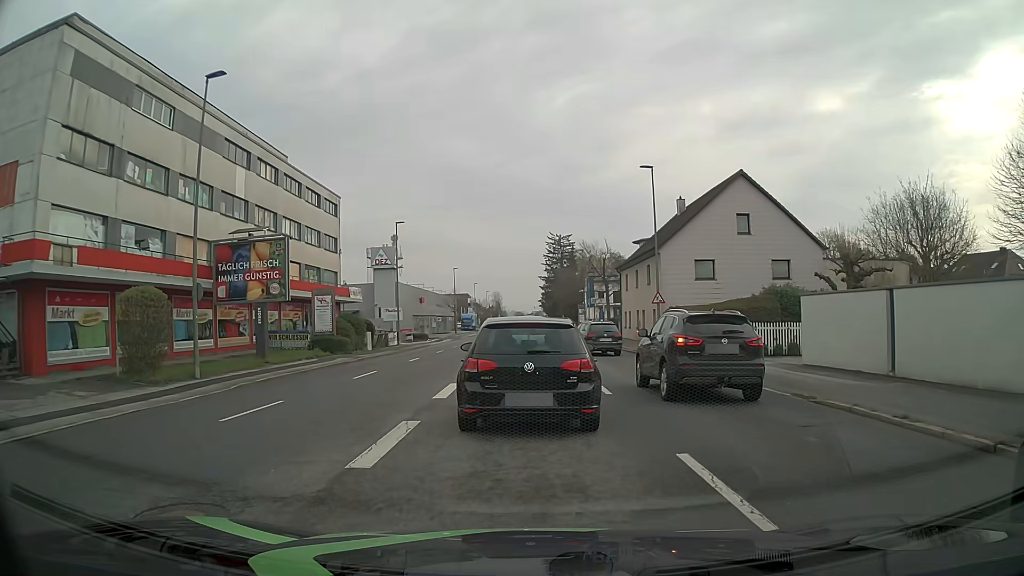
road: tertiary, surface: asphalt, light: Day
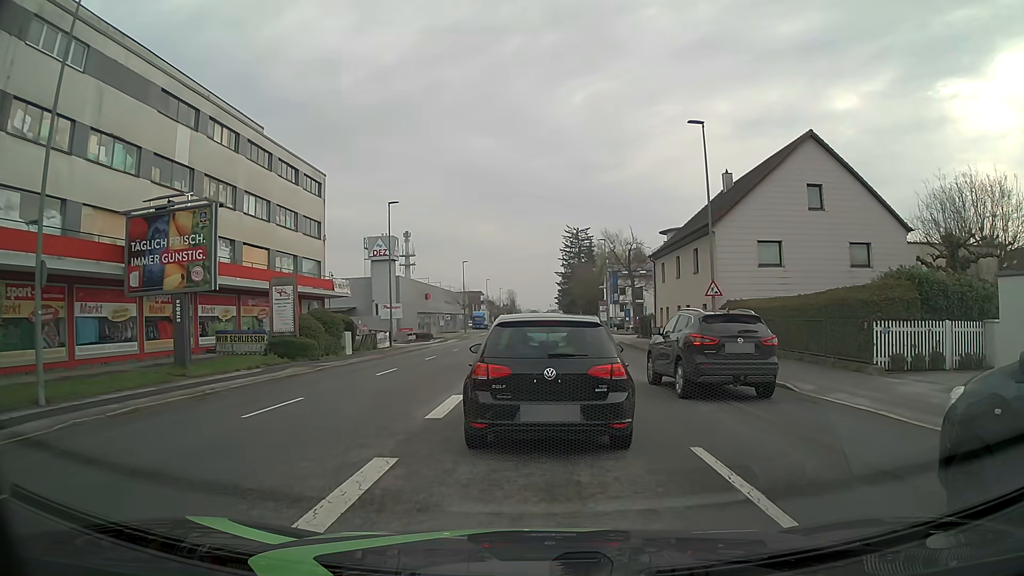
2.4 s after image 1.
(-0.2, +8.6) m; -2°
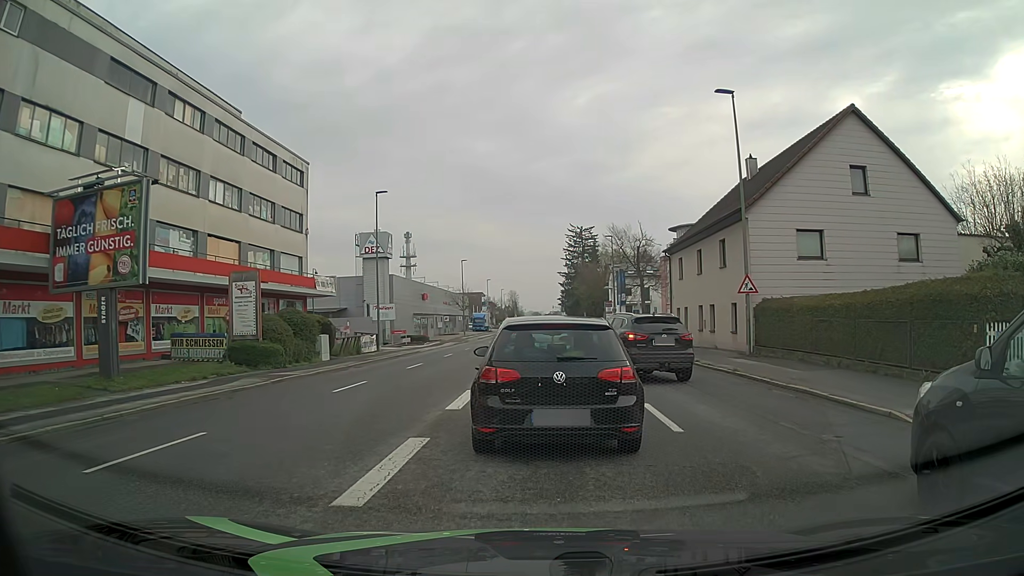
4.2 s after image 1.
(0.0, +4.5) m; -1°
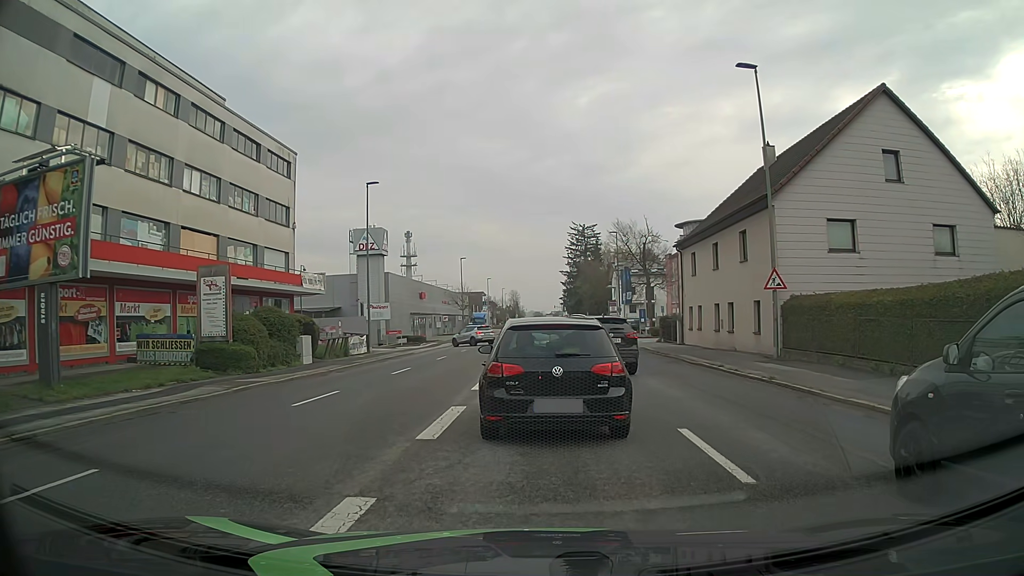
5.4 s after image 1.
(0.0, +2.8) m; 0°
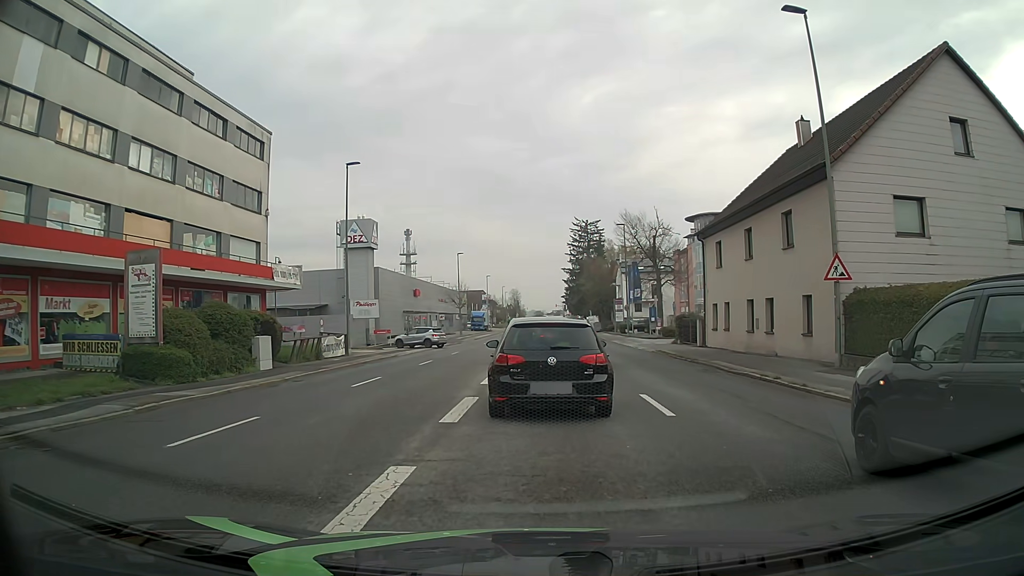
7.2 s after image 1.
(0.0, +4.9) m; 0°
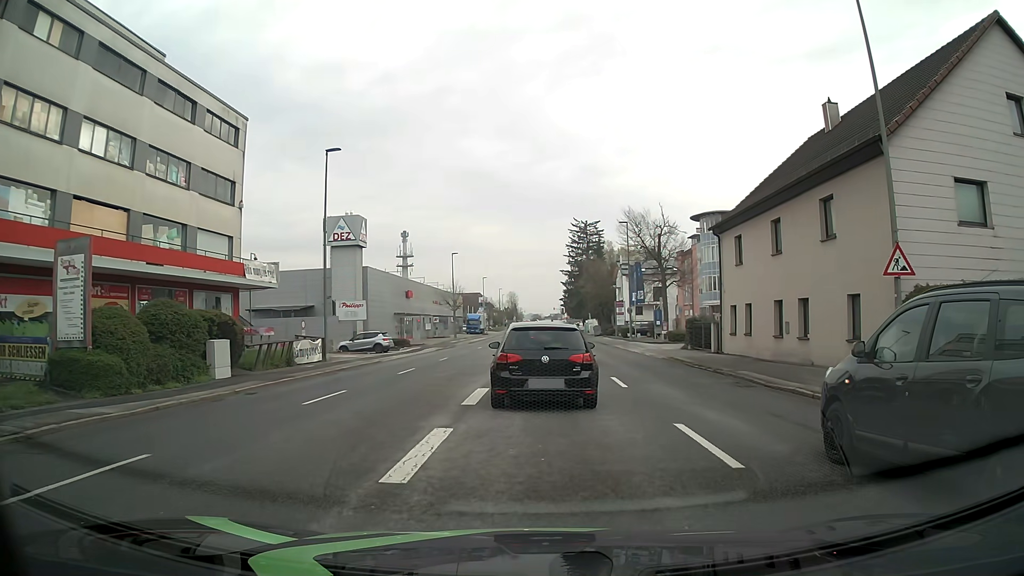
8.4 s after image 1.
(0.0, +3.5) m; +2°
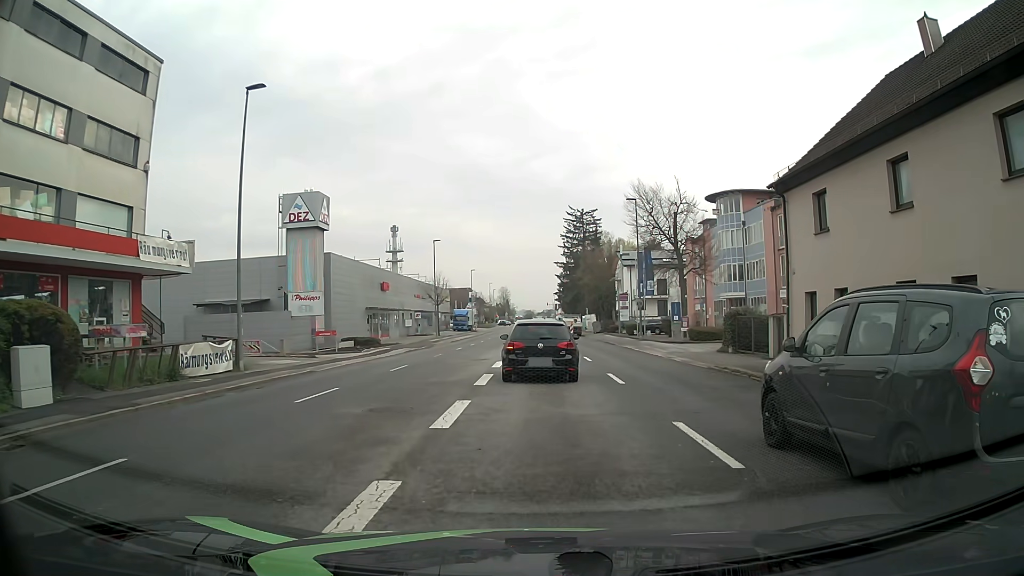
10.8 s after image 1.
(-0.1, +9.2) m; -1°
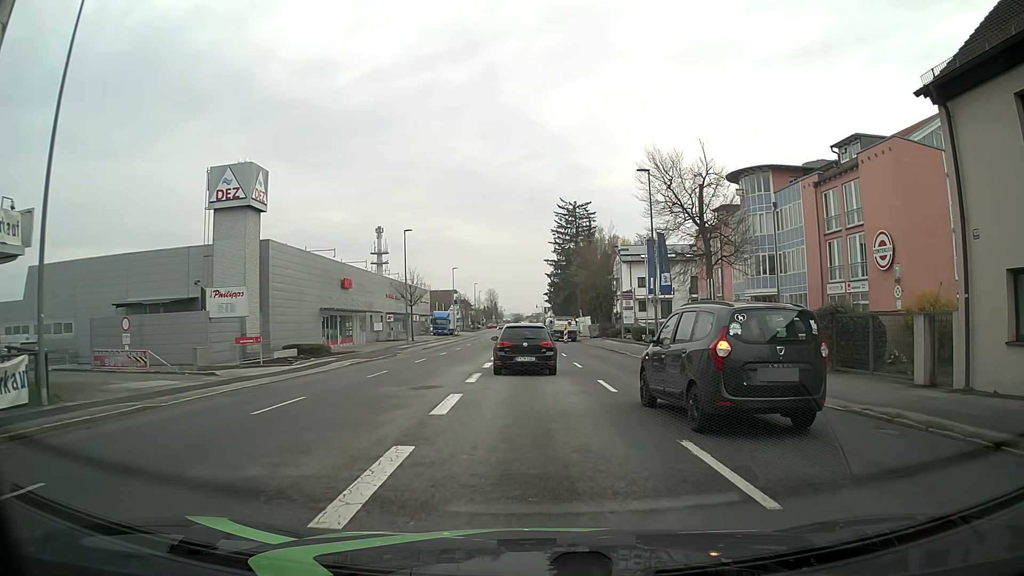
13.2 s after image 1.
(+0.2, +10.5) m; +2°
(0, +10) (0, +20) (-1, +30) (-1, +40) (-1, +50) (-1, +60) (-2, +70) (-2, +80) (-2, +90) (-2, +100) m
